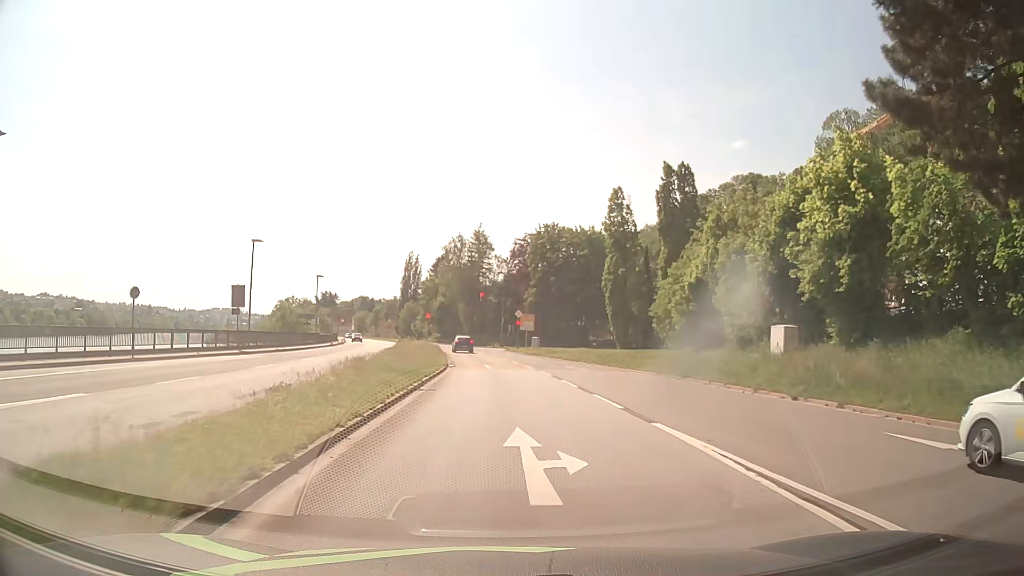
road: primary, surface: asphalt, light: Day
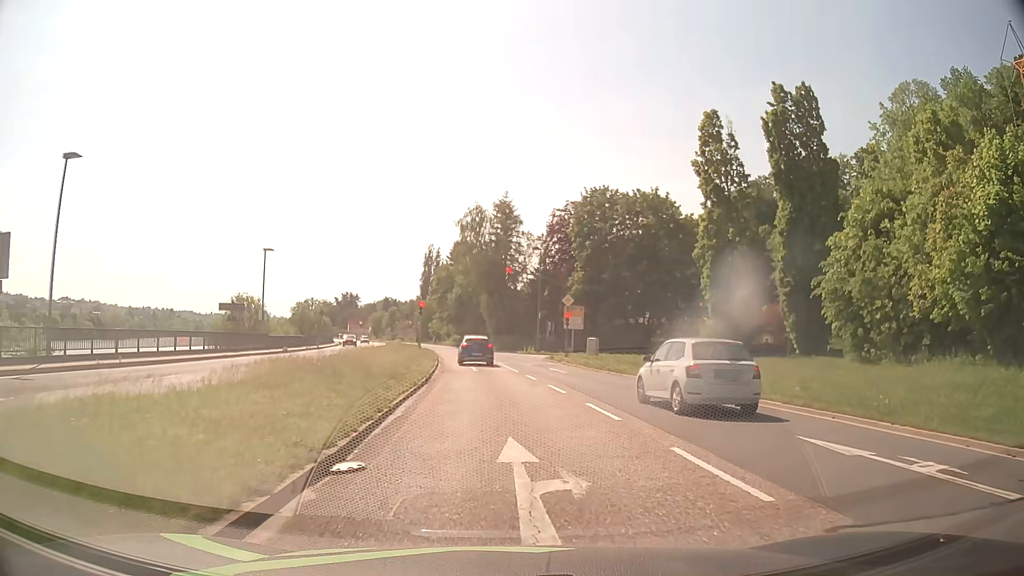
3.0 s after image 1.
(-0.5, +26.1) m; -2°
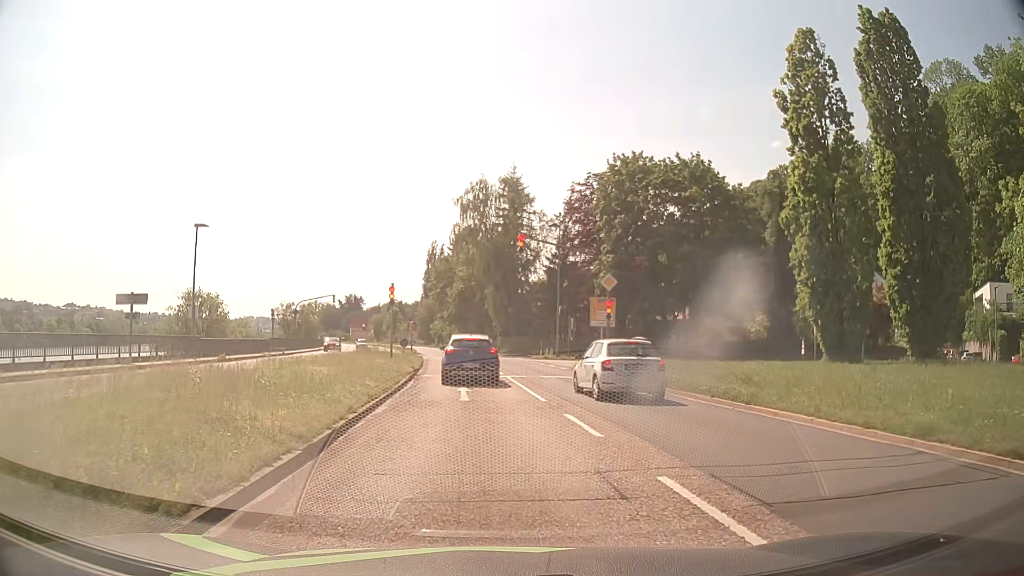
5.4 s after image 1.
(-0.1, +13.7) m; -1°
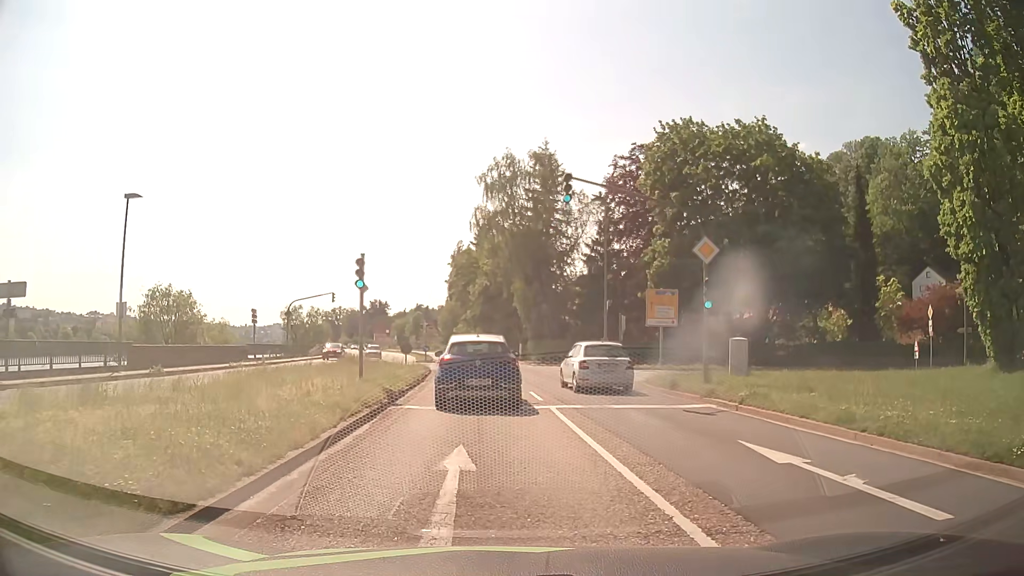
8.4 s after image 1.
(-0.1, +11.1) m; -2°
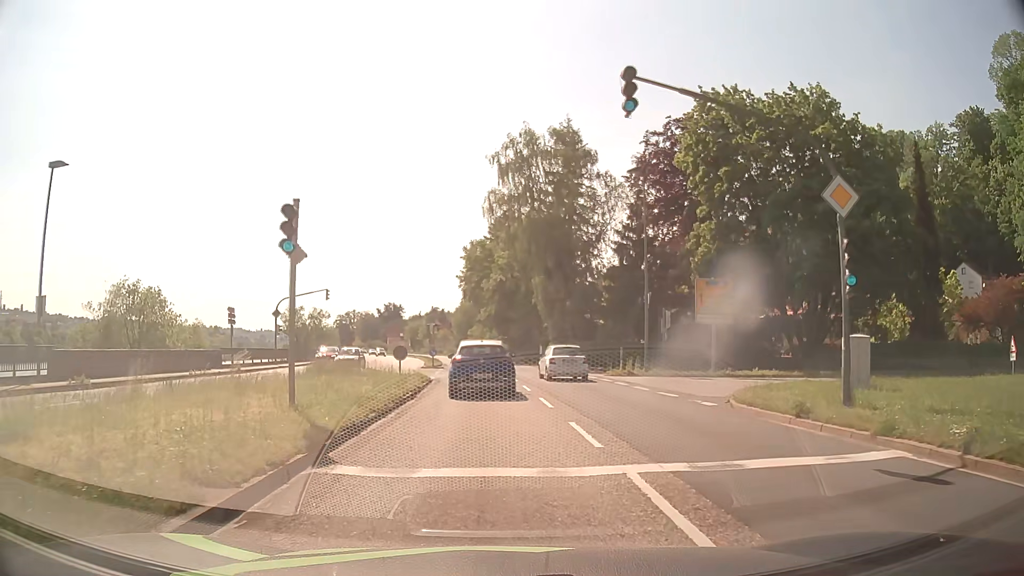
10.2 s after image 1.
(-0.1, +7.5) m; -2°
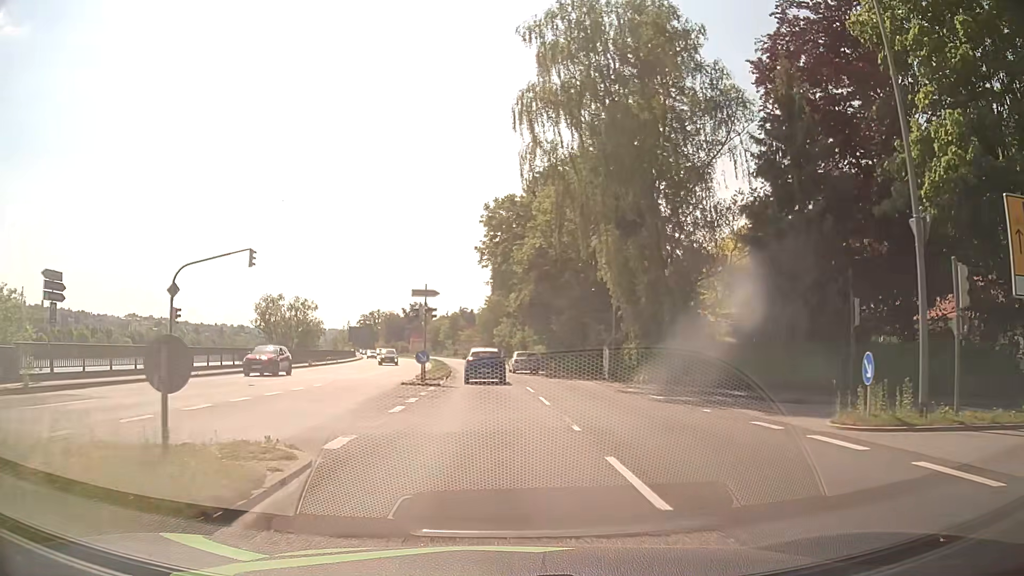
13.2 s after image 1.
(-0.5, +22.1) m; -3°
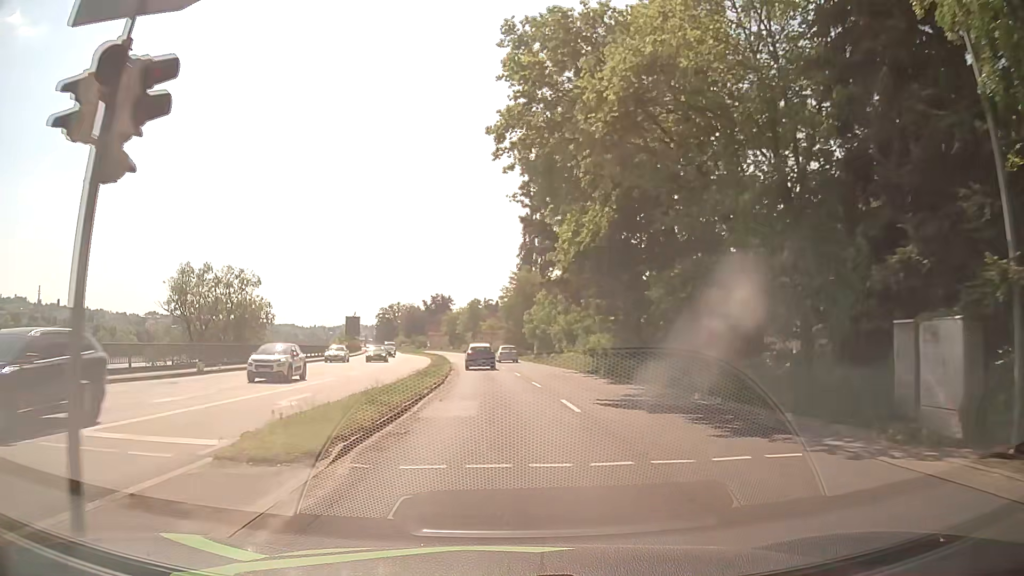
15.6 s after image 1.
(-0.5, +26.1) m; -2°
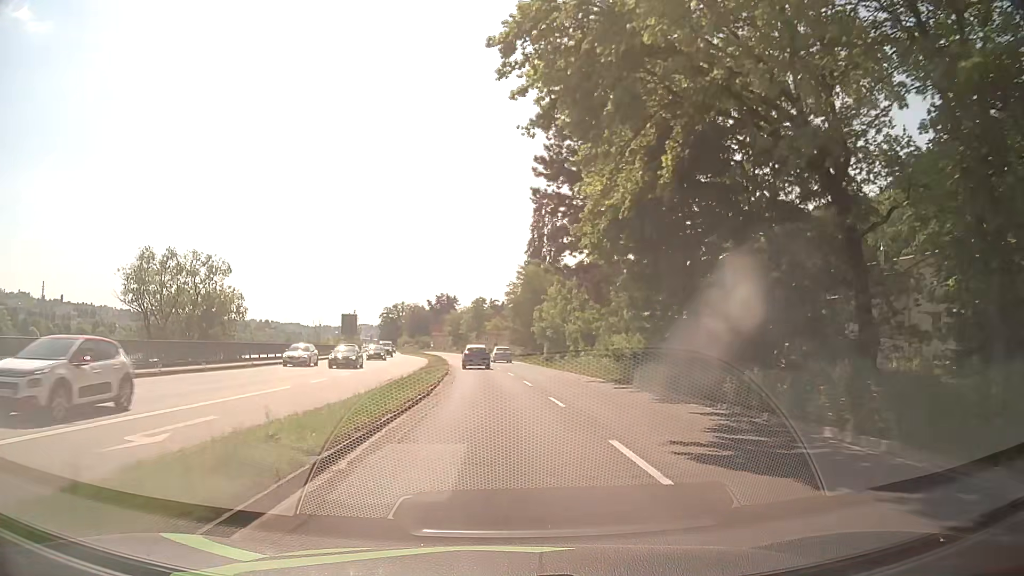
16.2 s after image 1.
(-0.1, +7.3) m; -1°
